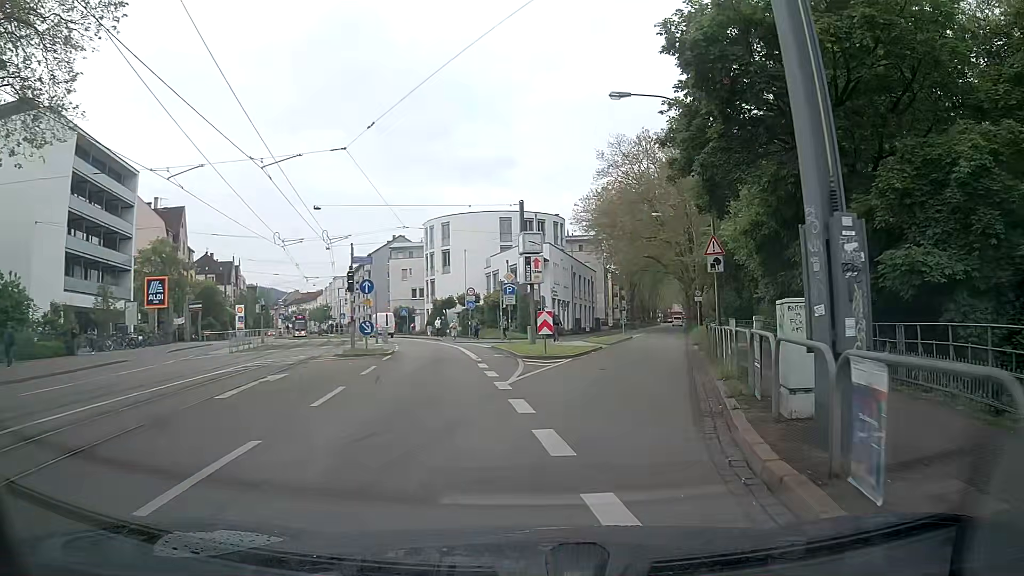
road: primary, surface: asphalt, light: Day
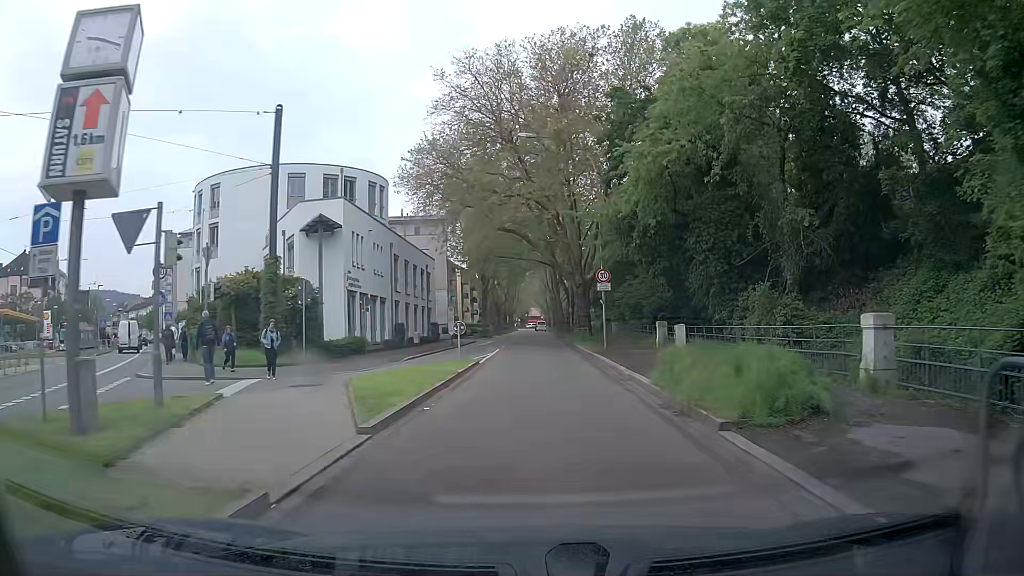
(+3.5, +24.9) m; +12°
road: secondary
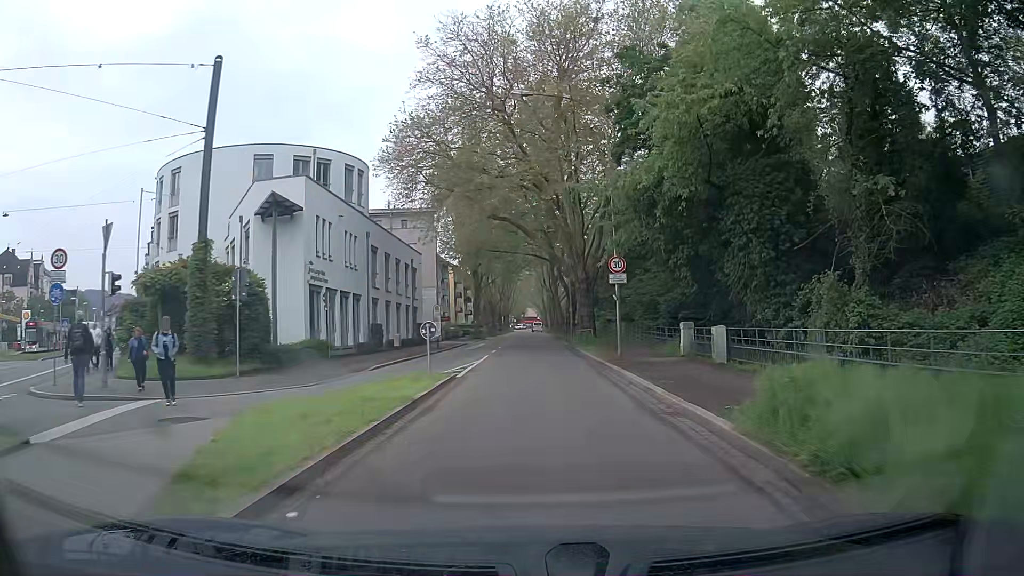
(0.0, +5.9) m; +2°
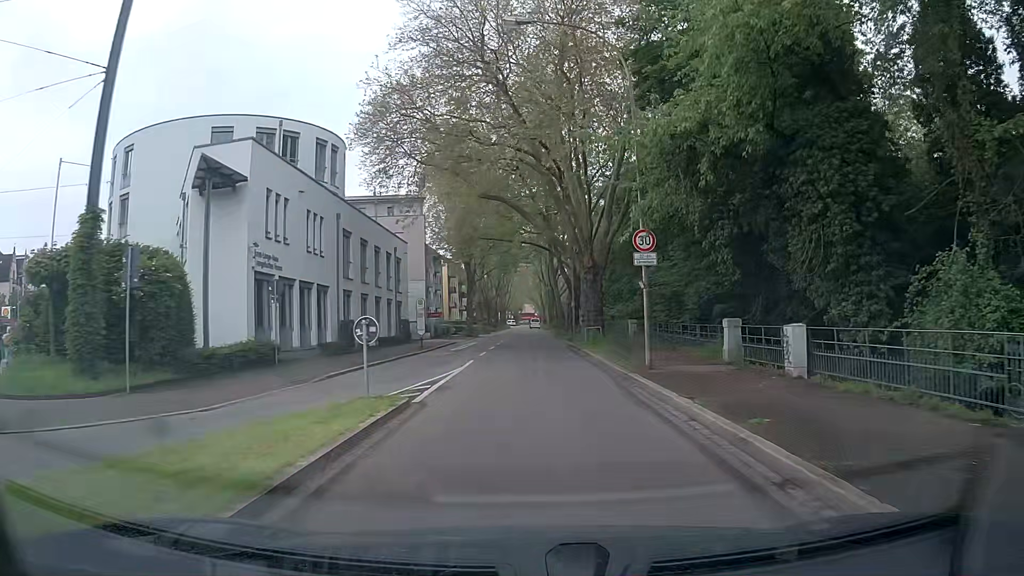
(-0.1, +6.2) m; -1°
(0, +10) (0, +20) (0, +30) (0, +40) (+1, +50) (+1, +60) (+1, +70) (+1, +80) (+1, +90) (+1, +100) m
